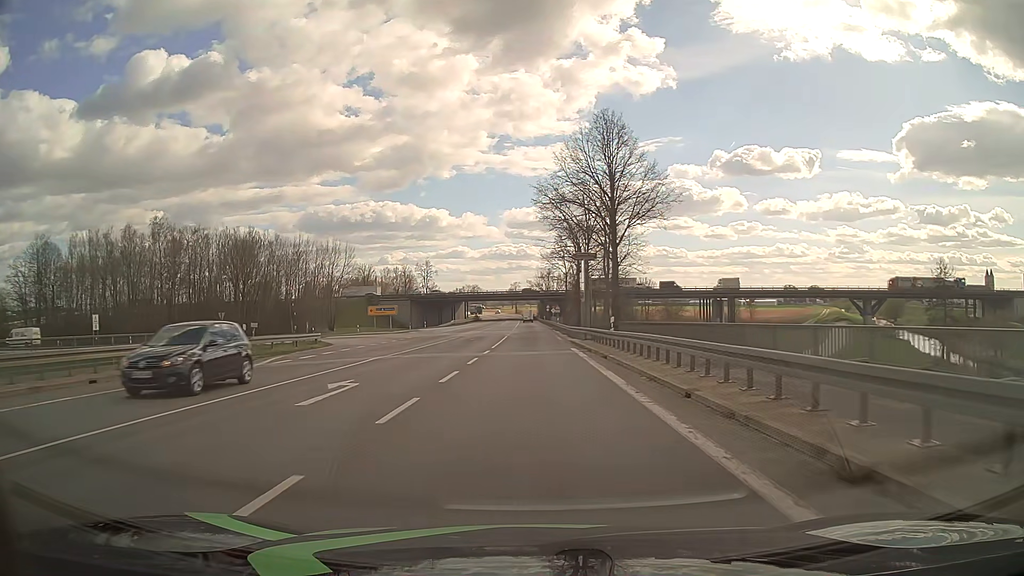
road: primary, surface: asphalt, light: Day
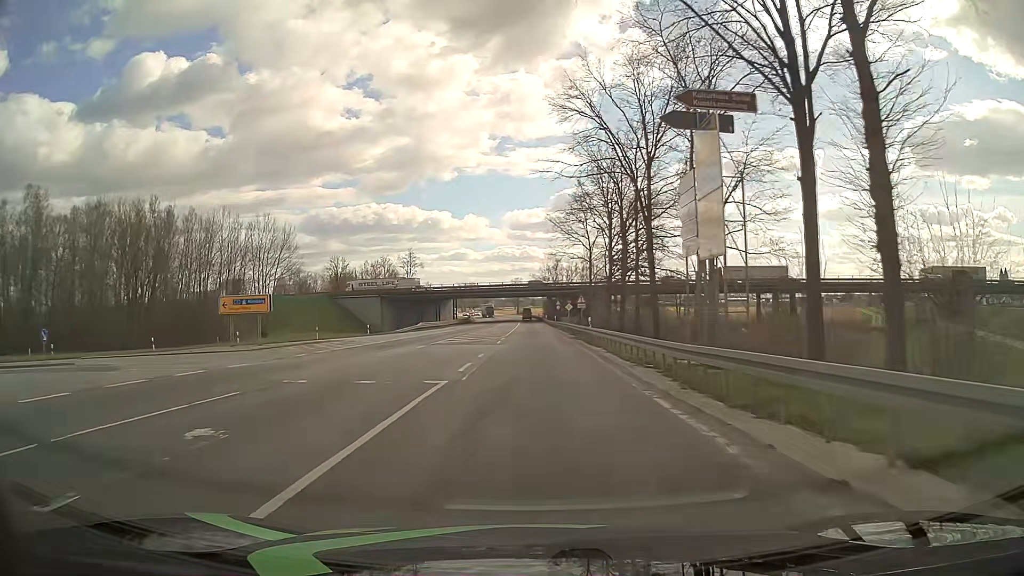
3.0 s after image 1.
(-0.1, +38.3) m; 0°
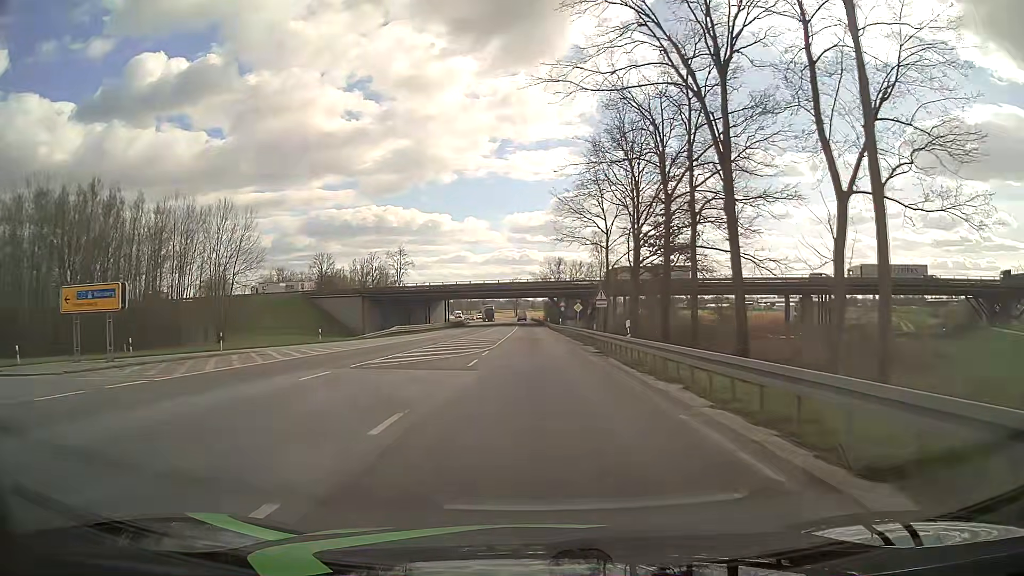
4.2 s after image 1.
(0.0, +15.2) m; 0°
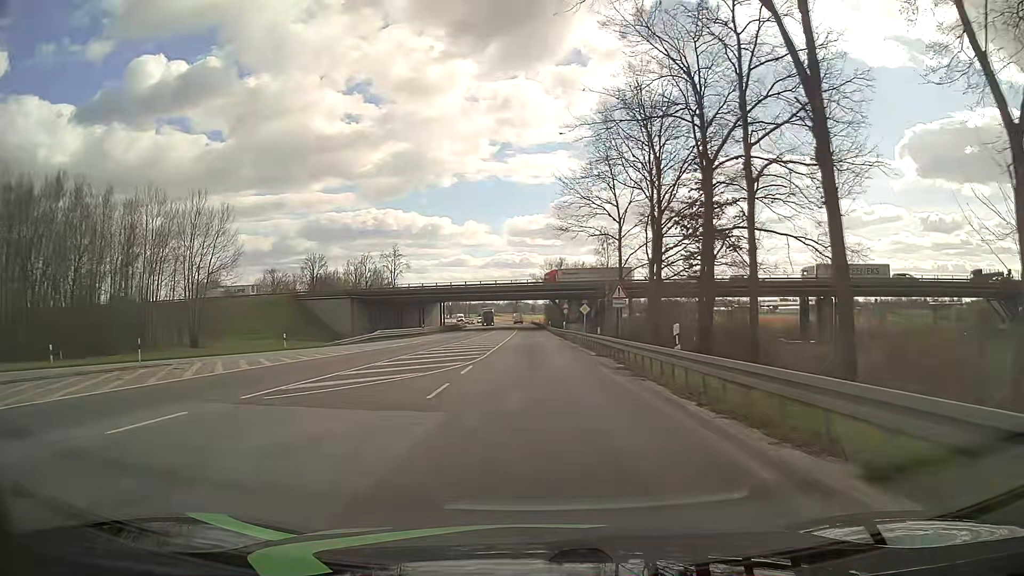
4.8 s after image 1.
(0.0, +7.6) m; 0°
(0, +10) (0, +20) (0, +30) (0, +40) (0, +50) (0, +60) (0, +70) (0, +80) (0, +90) (0, +100) m
